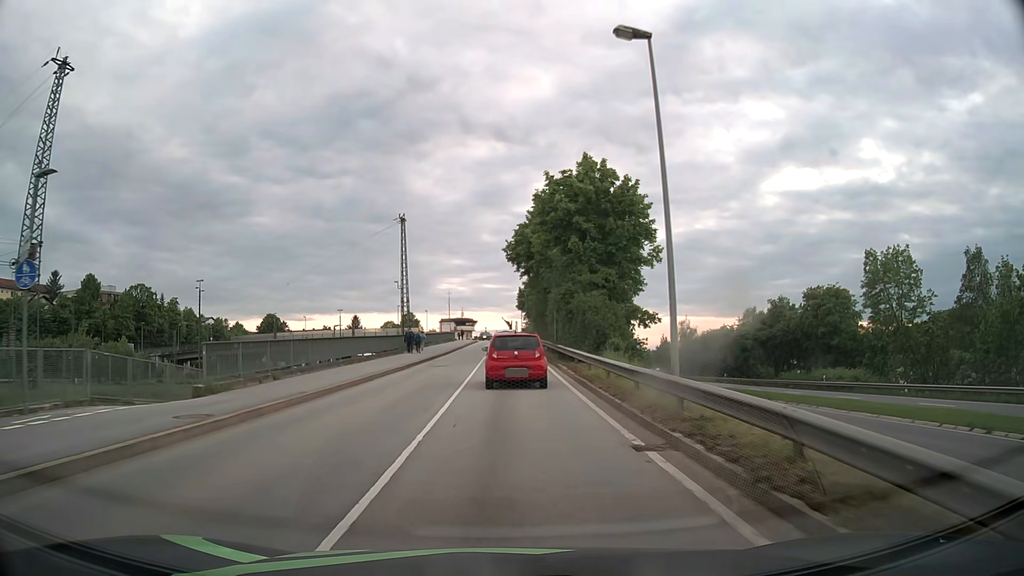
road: unclassified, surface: asphalt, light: Day
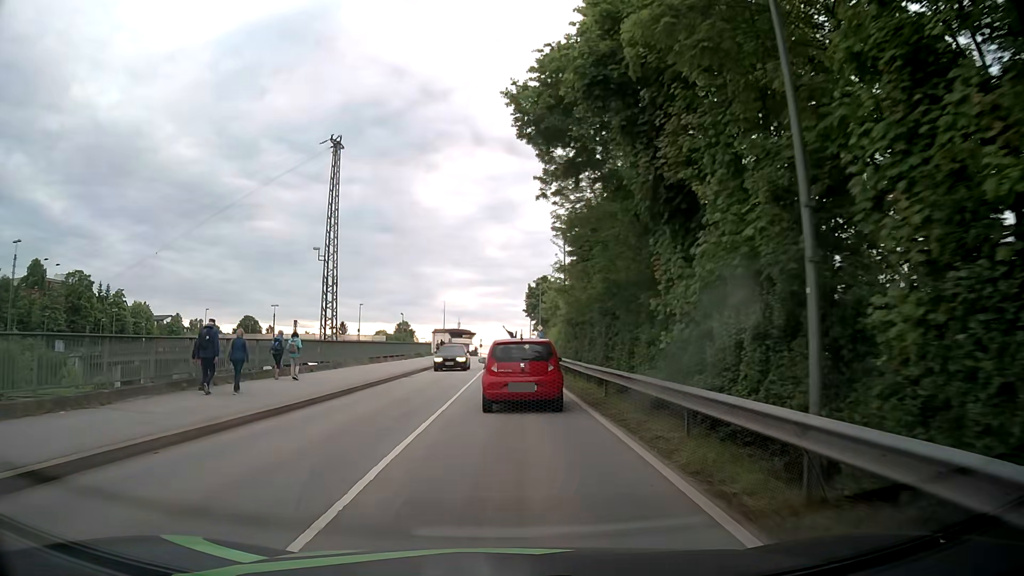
(+0.1, +36.6) m; 0°
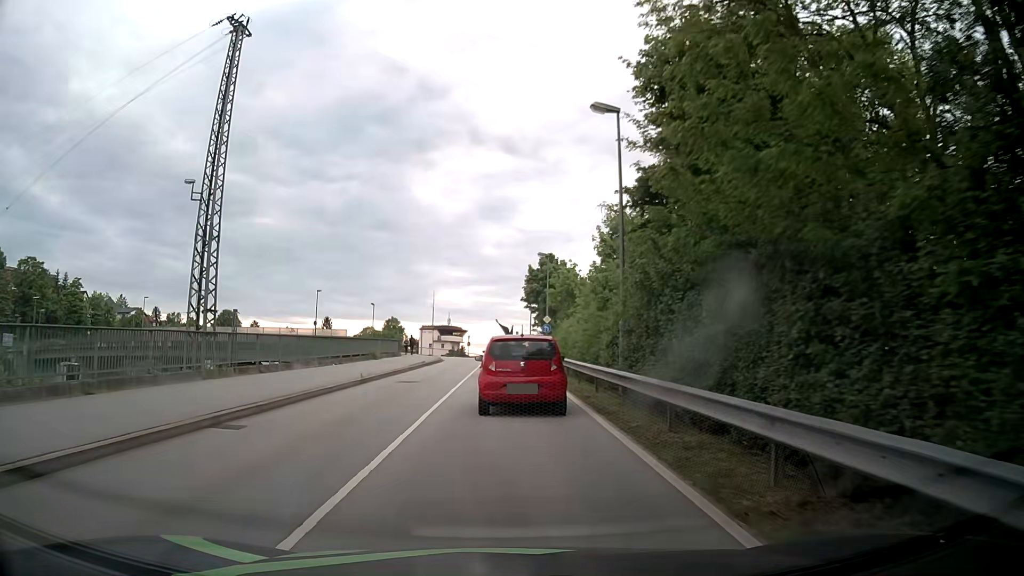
(+0.1, +19.5) m; 0°
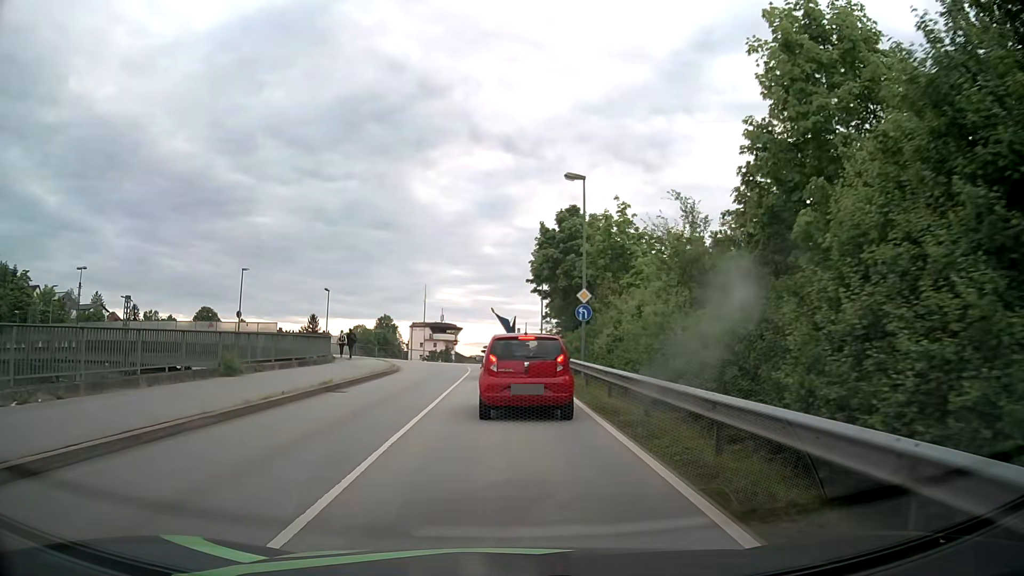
(+0.2, +22.3) m; 0°
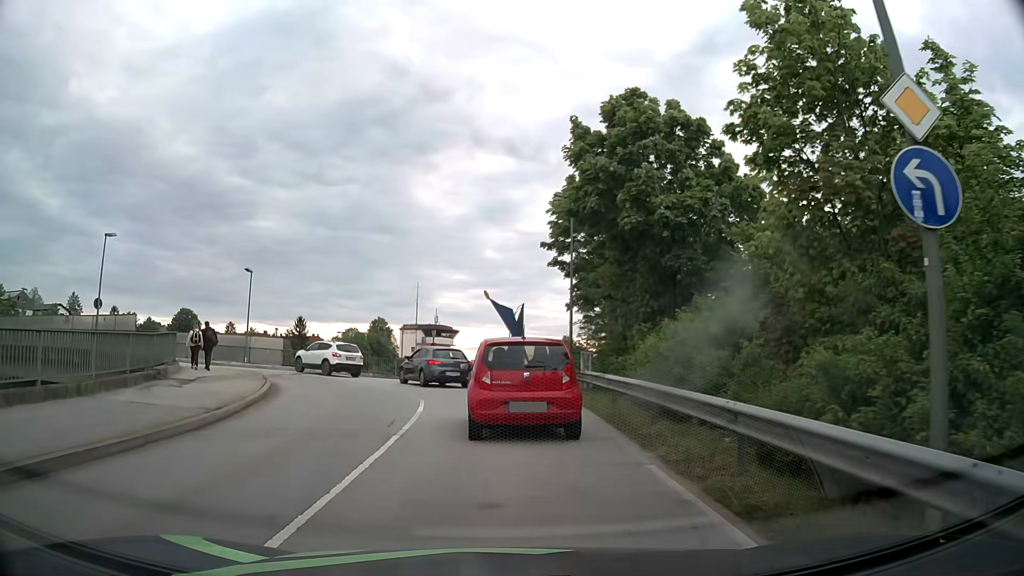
(0.0, +20.7) m; 0°
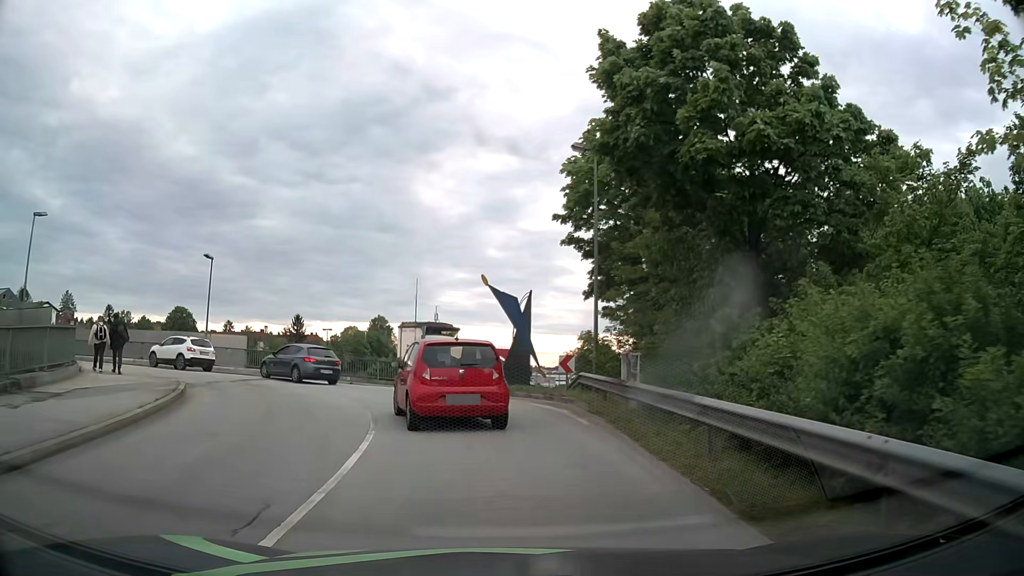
(-0.1, +6.9) m; -1°
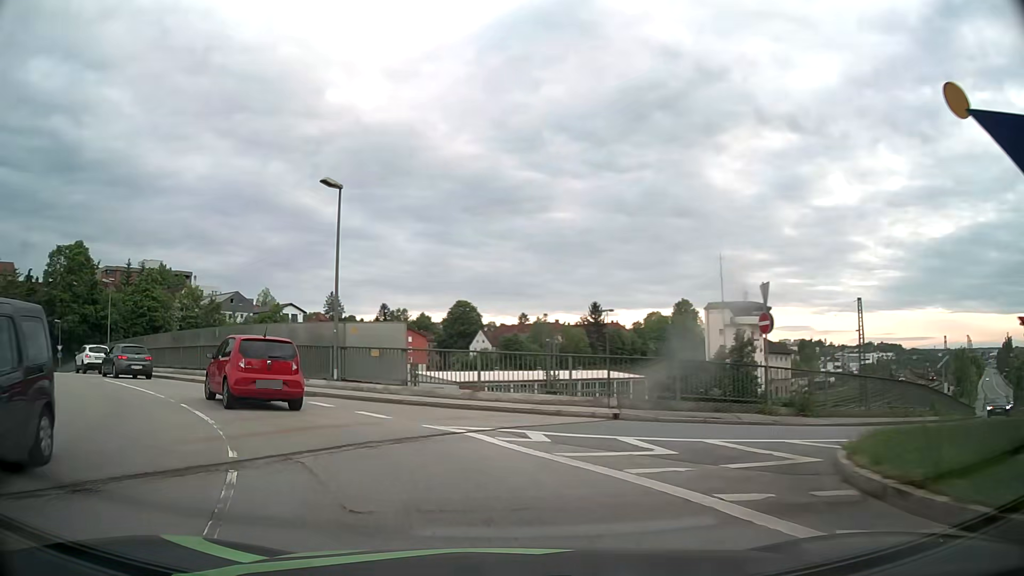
(-2.4, +19.5) m; -24°
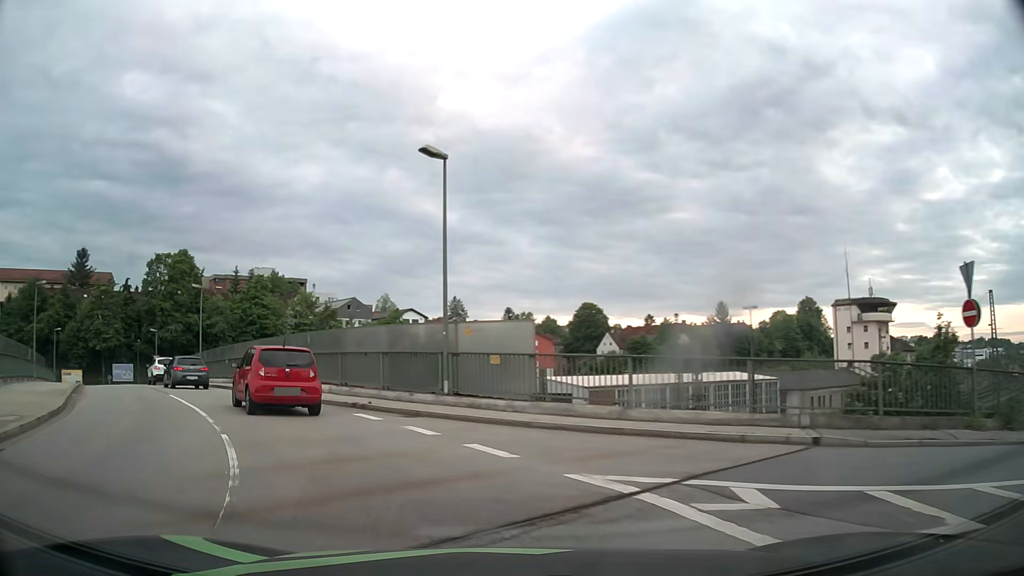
(-0.4, +4.2) m; -11°
(-2, +10) (-7, +18) (-13, +26) (-19, +34) (-25, +42) (-31, +50) (-38, +58) (-43, +66) (-48, +75) (-48, +85) m
